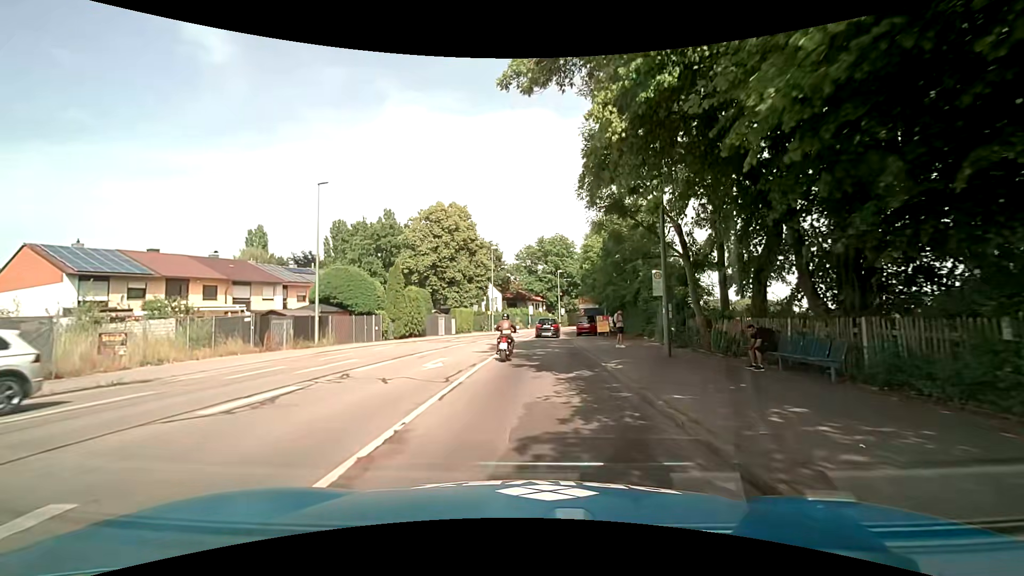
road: tertiary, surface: asphalt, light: Day
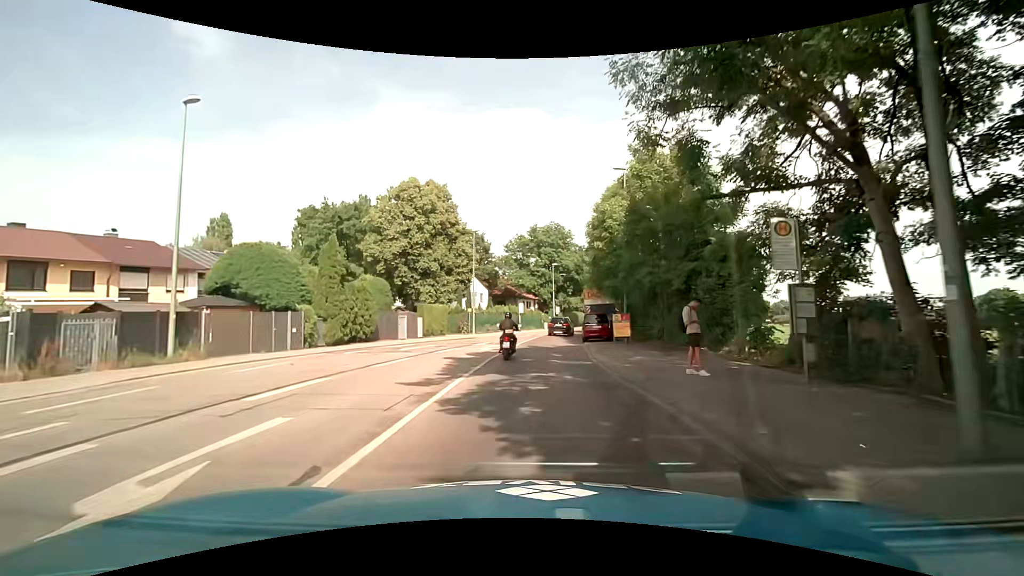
(+0.1, +11.8) m; +2°
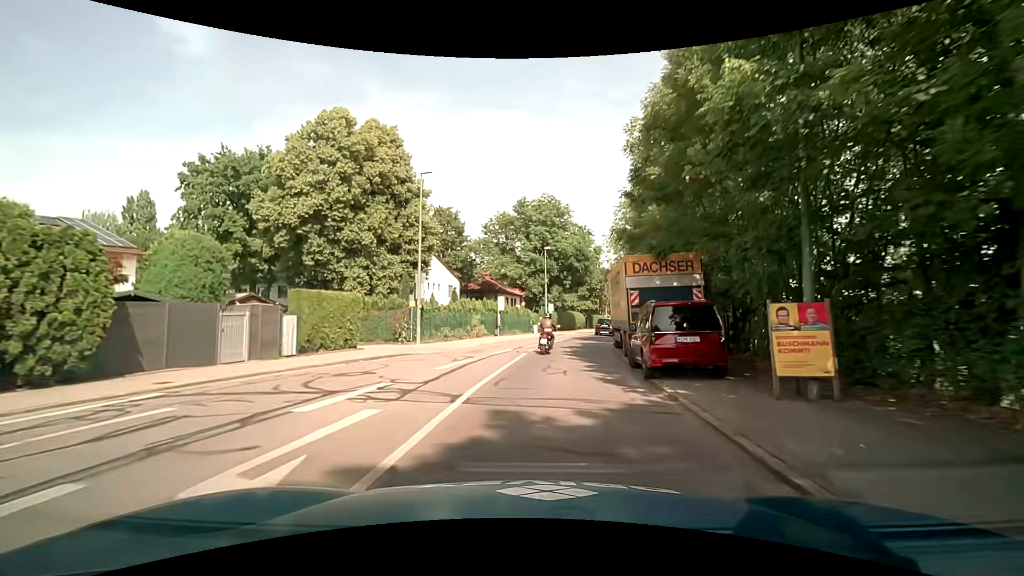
(0.0, +19.5) m; +1°
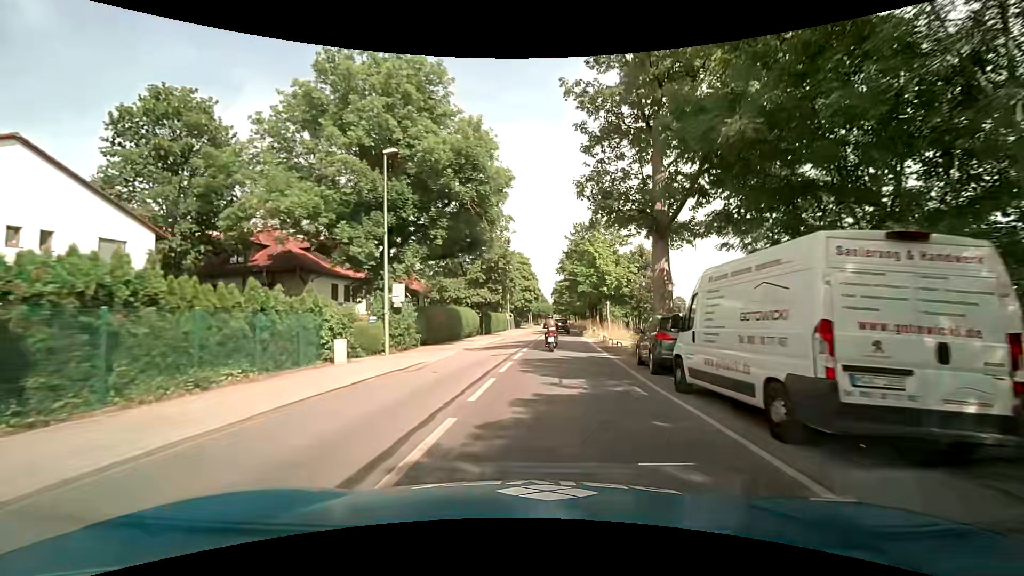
(+3.4, +35.4) m; +12°
(0, +10) (+1, +20) (+2, +30) (+3, +40) (+3, +50) (+4, +60) (+5, +70) (+6, +80) (+7, +90) (+7, +100) m
